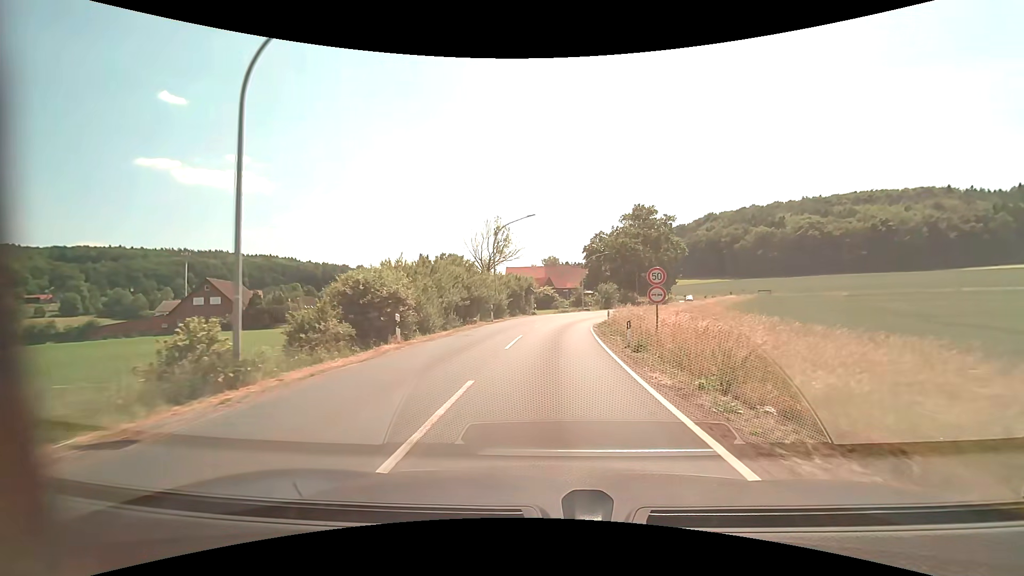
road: secondary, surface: asphalt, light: Day
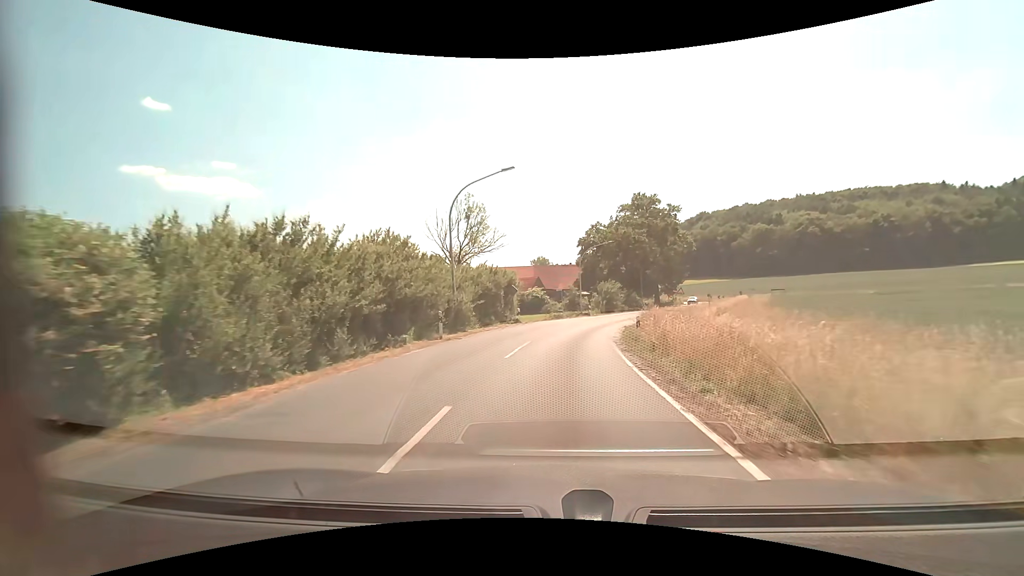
(+0.1, +13.9) m; +1°
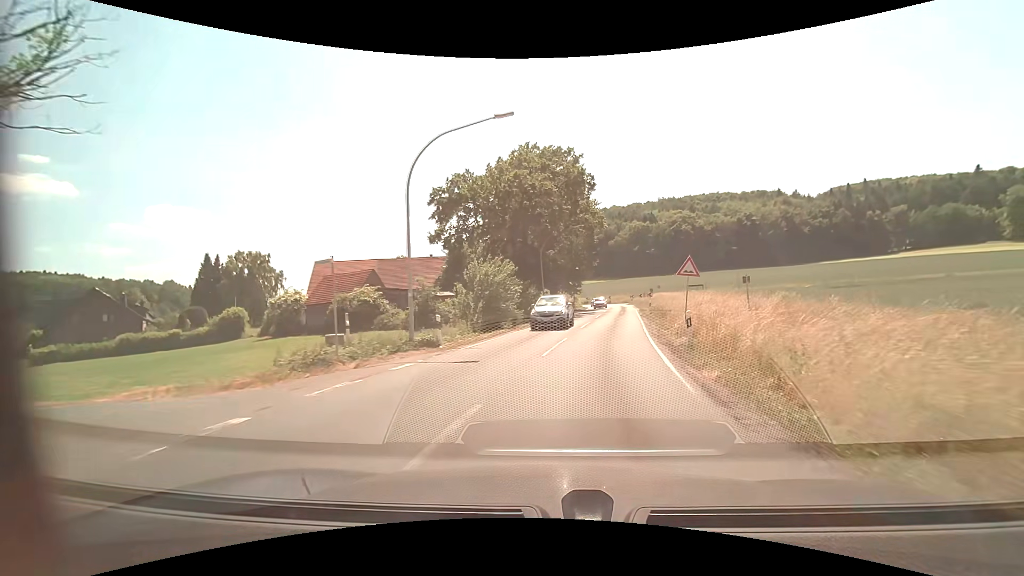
(+3.3, +35.5) m; +14°
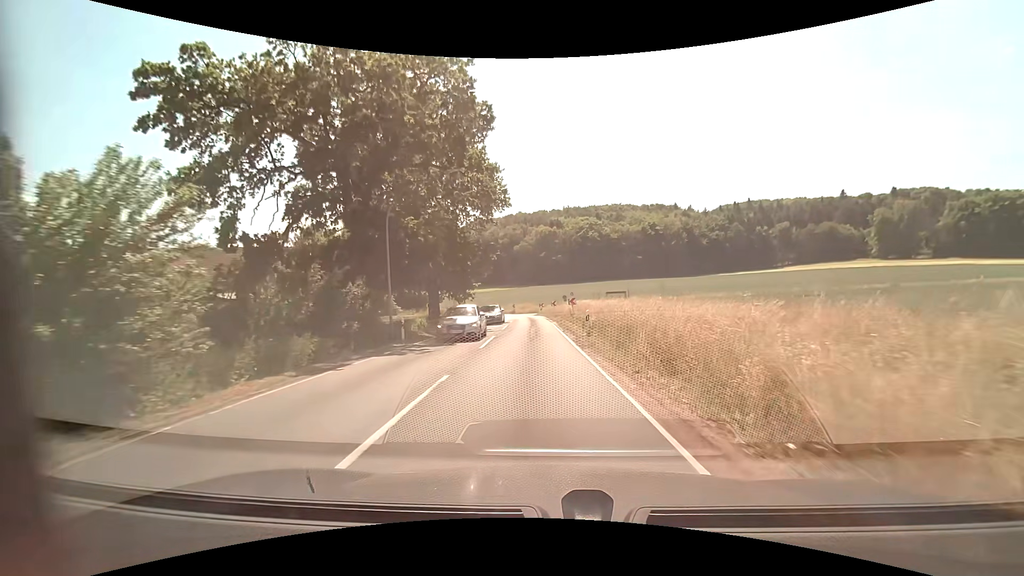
(+2.4, +20.4) m; +11°
(0, +10) (0, +20) (0, +30) (-1, +40) (-1, +50) (-2, +60) (-4, +70) (-7, +79) (-12, +88) (-19, +95) m
